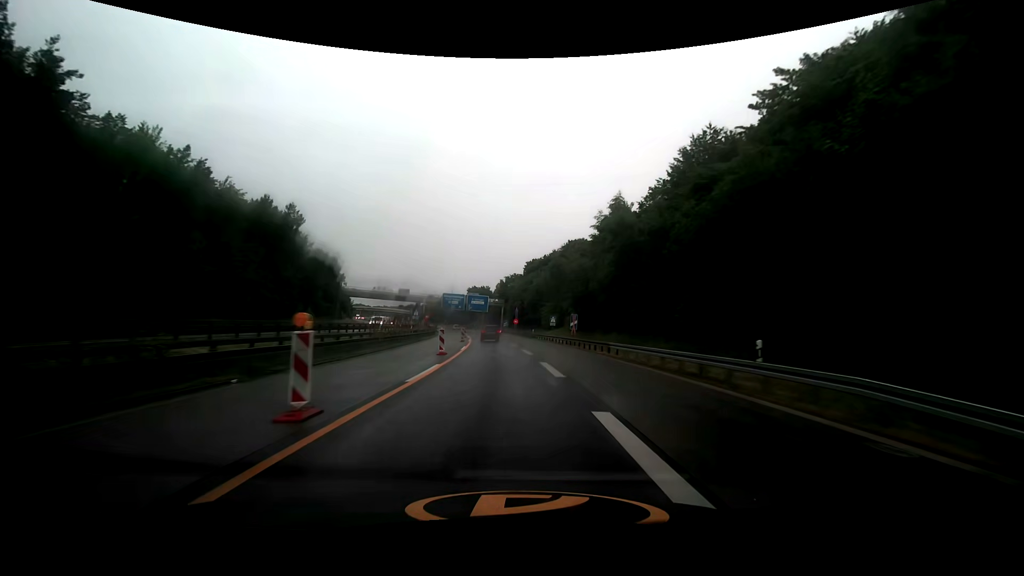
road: trunk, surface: asphalt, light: Day
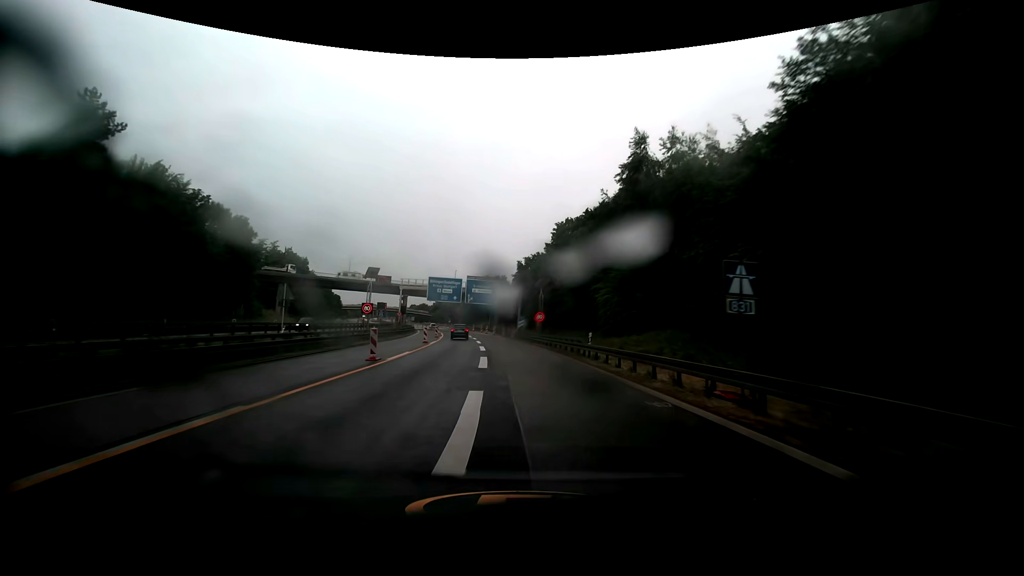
(-0.5, +45.8) m; -3°
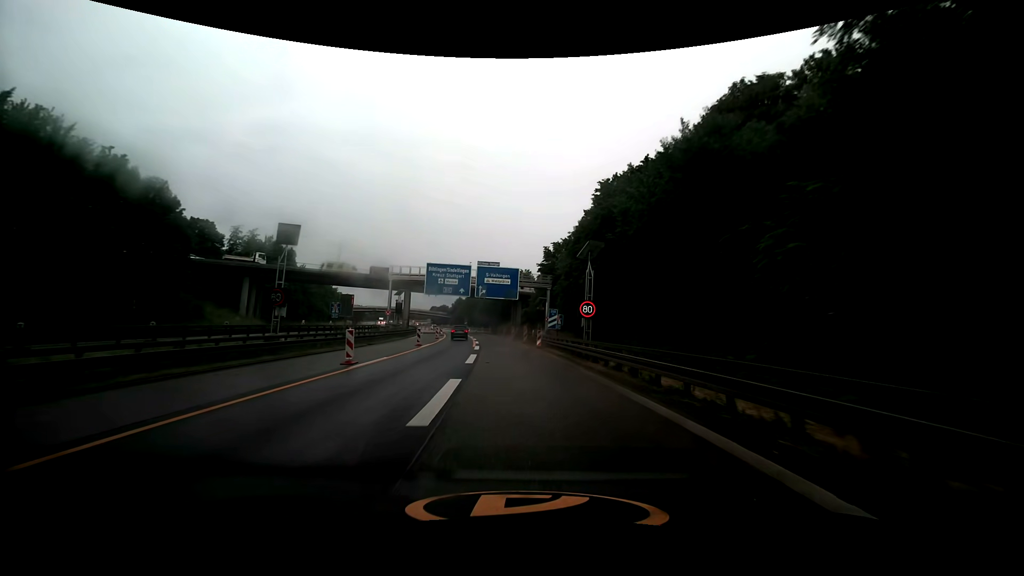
(-0.5, +22.1) m; -3°
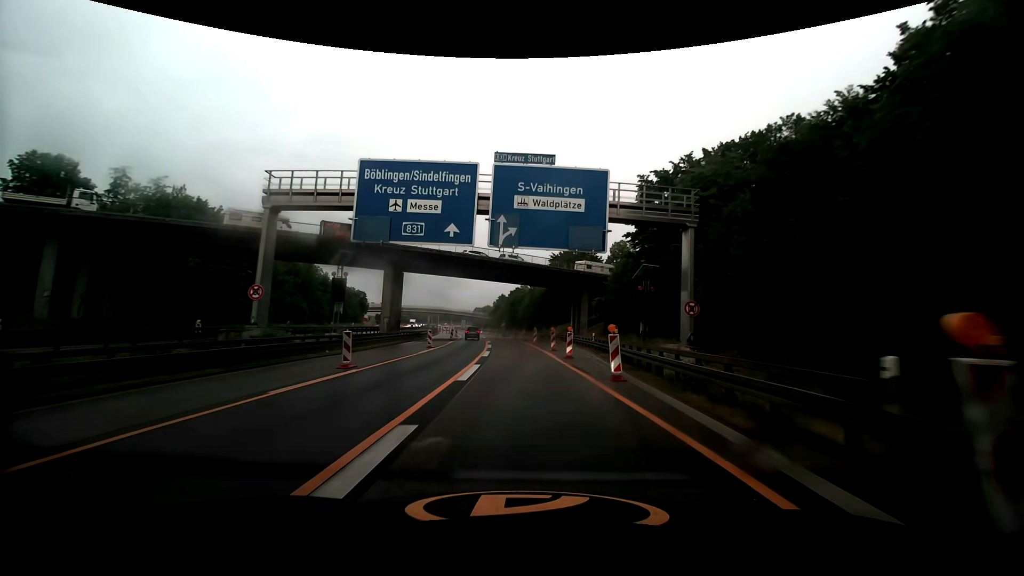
(-2.3, +42.3) m; -6°
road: motorway
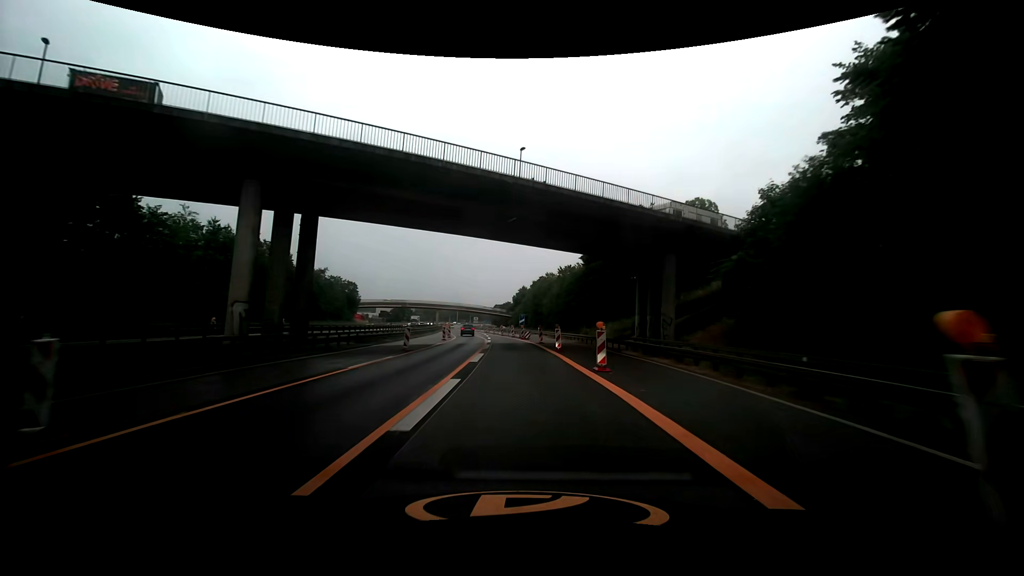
(-0.6, +30.8) m; -3°
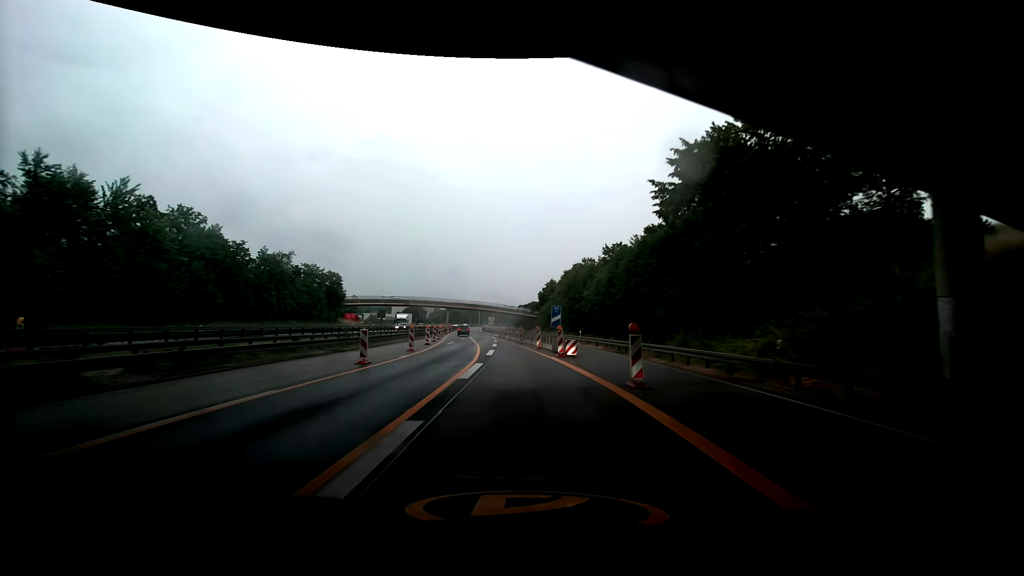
(-0.5, +29.6) m; -3°
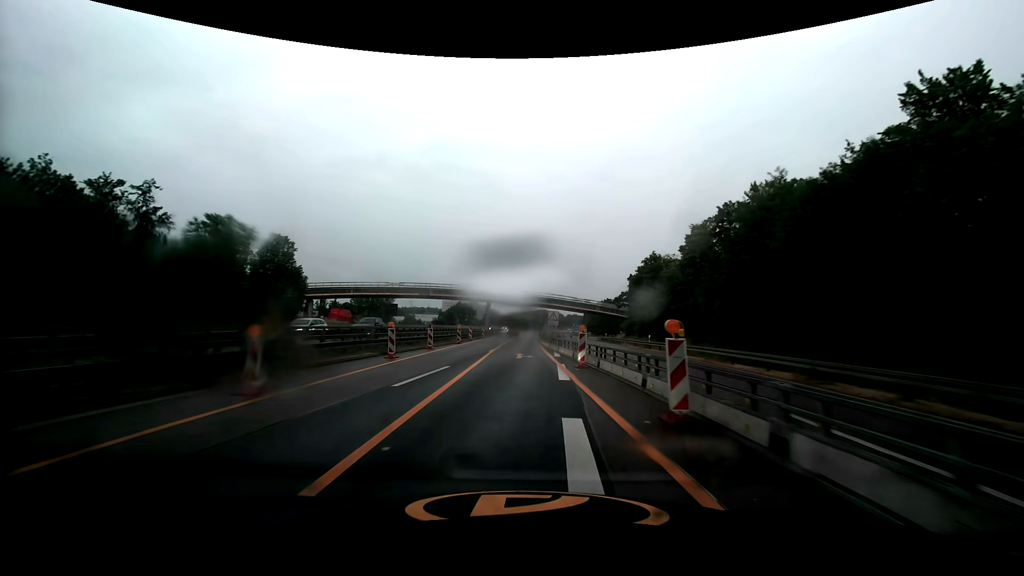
(-3.0, +47.8) m; -8°
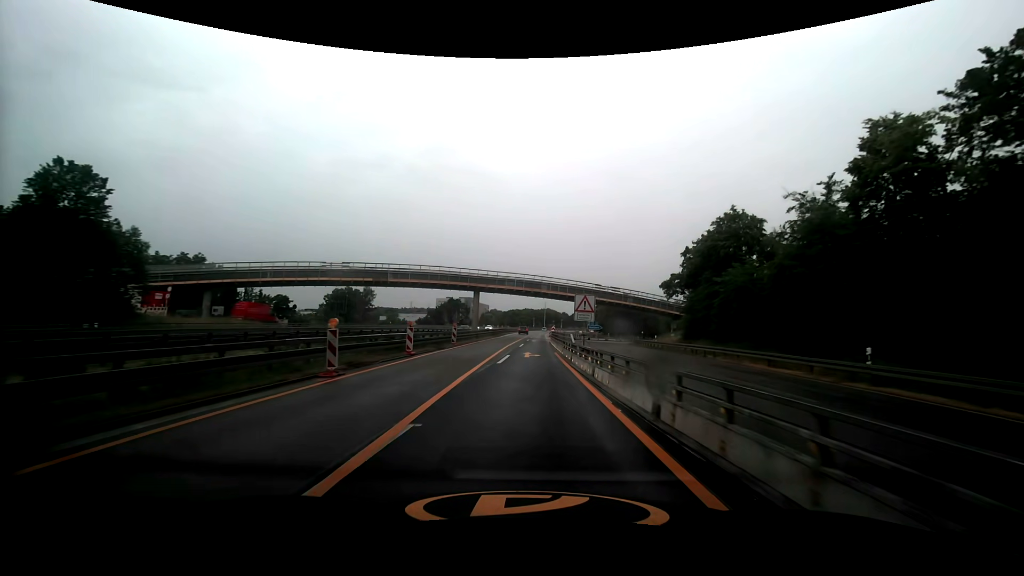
(-0.1, +28.3) m; 0°
(0, +10) (0, +20) (0, +30) (0, +40) (0, +50) (+1, +60) (+1, +70) (+1, +80) (+2, +90) (+2, +100) m
